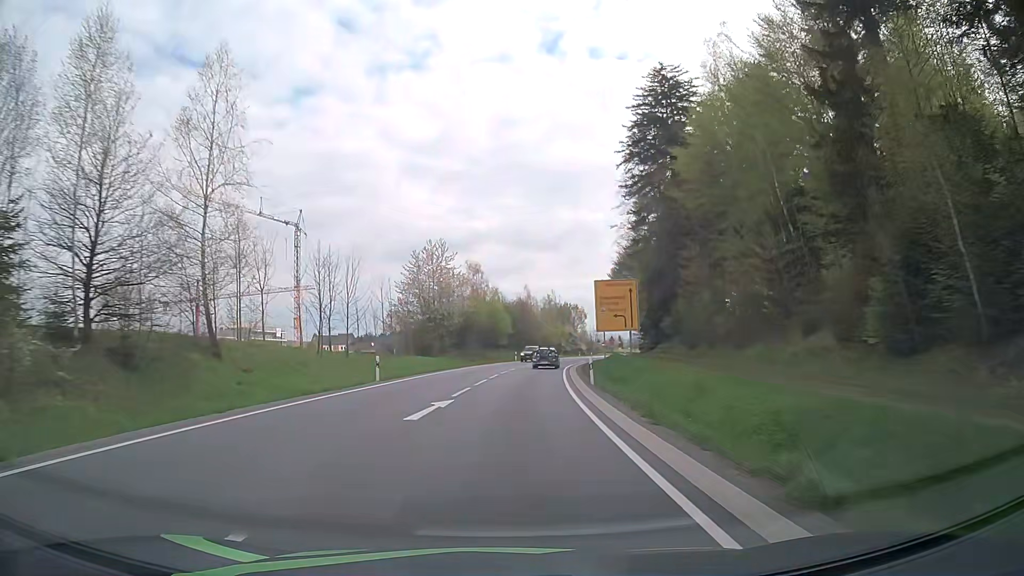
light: Day
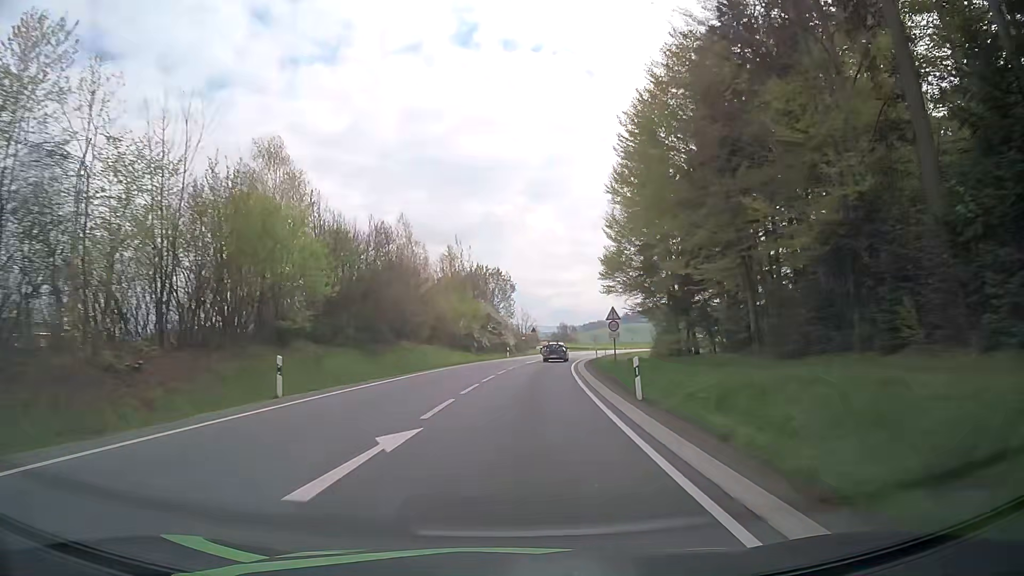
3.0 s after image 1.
(+4.2, +60.7) m; +8°
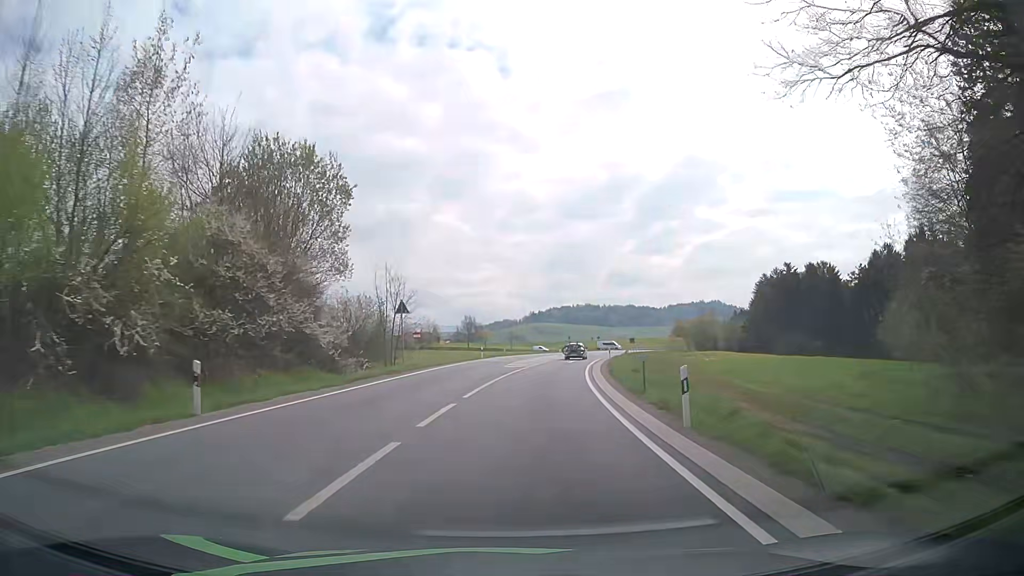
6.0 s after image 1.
(+3.9, +54.5) m; +7°
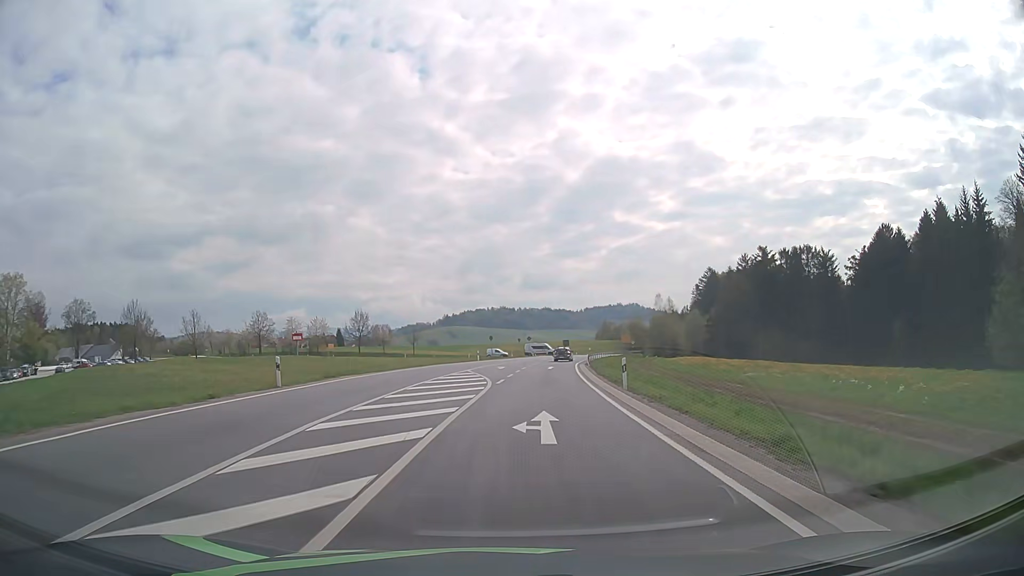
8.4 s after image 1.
(+2.9, +39.0) m; +8°
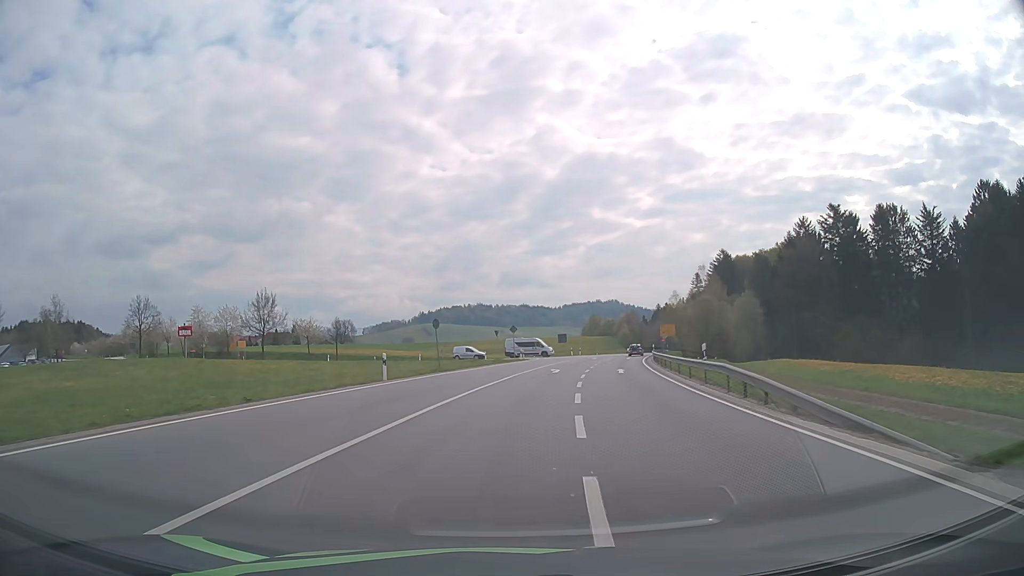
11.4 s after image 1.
(+0.7, +45.9) m; +2°
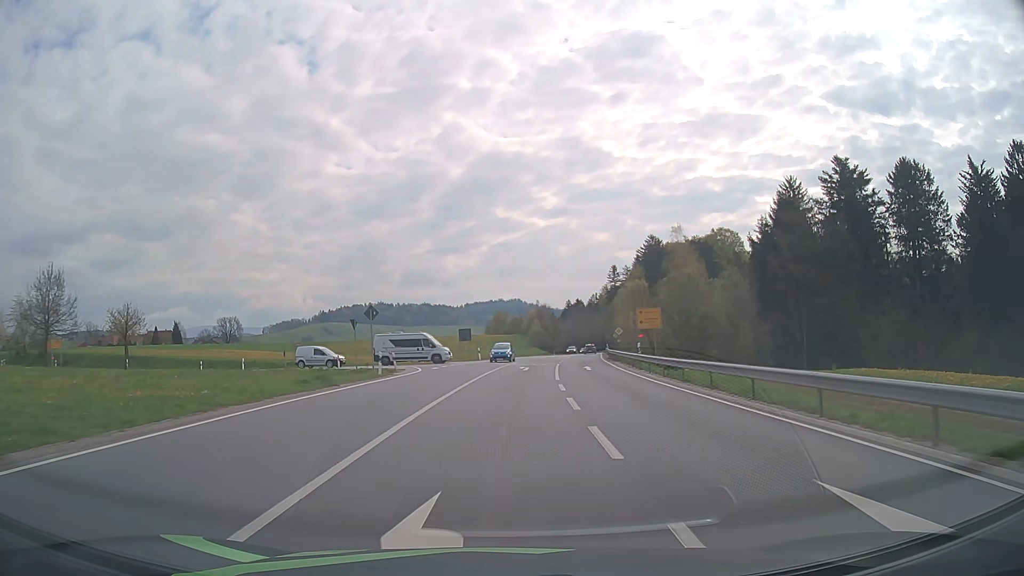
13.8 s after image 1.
(+2.2, +31.9) m; +8°
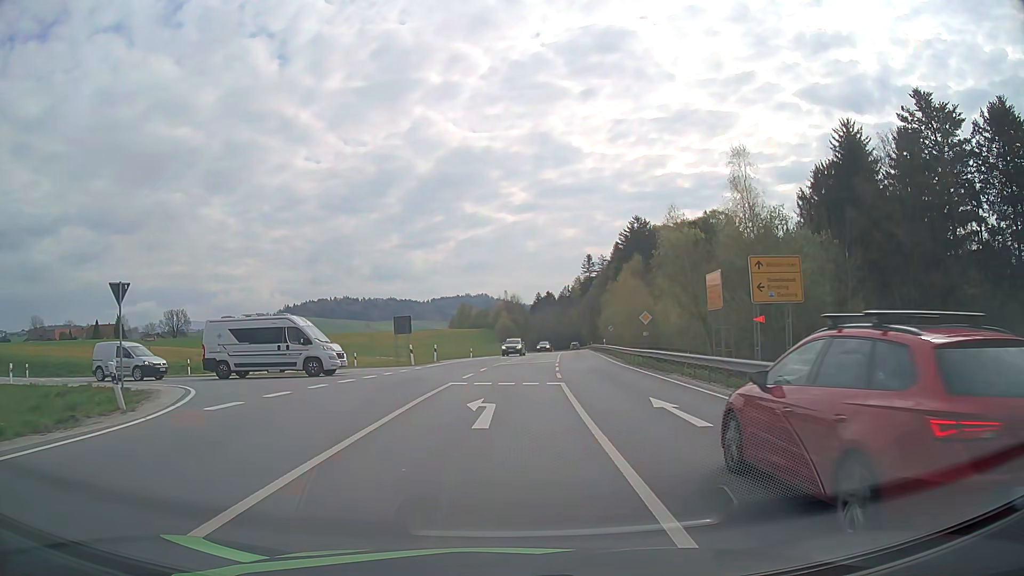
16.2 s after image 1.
(+0.8, +25.6) m; +3°
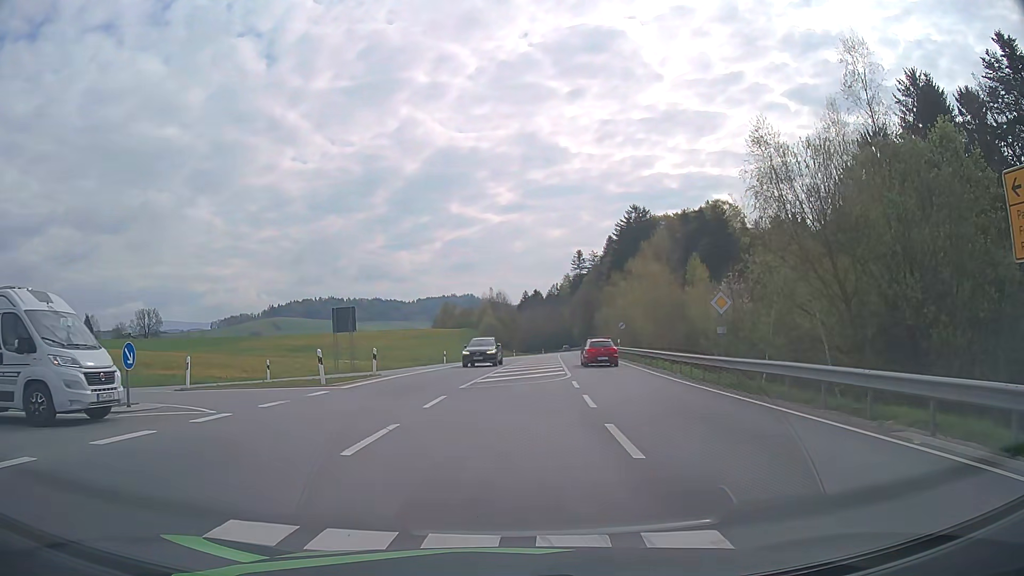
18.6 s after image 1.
(+0.1, +15.7) m; +1°
